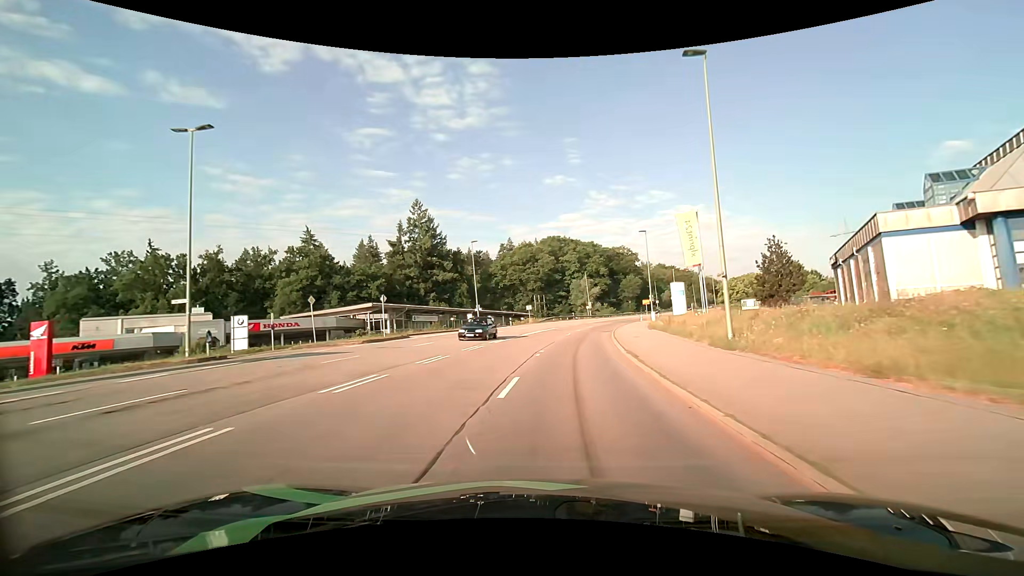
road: secondary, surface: asphalt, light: Day
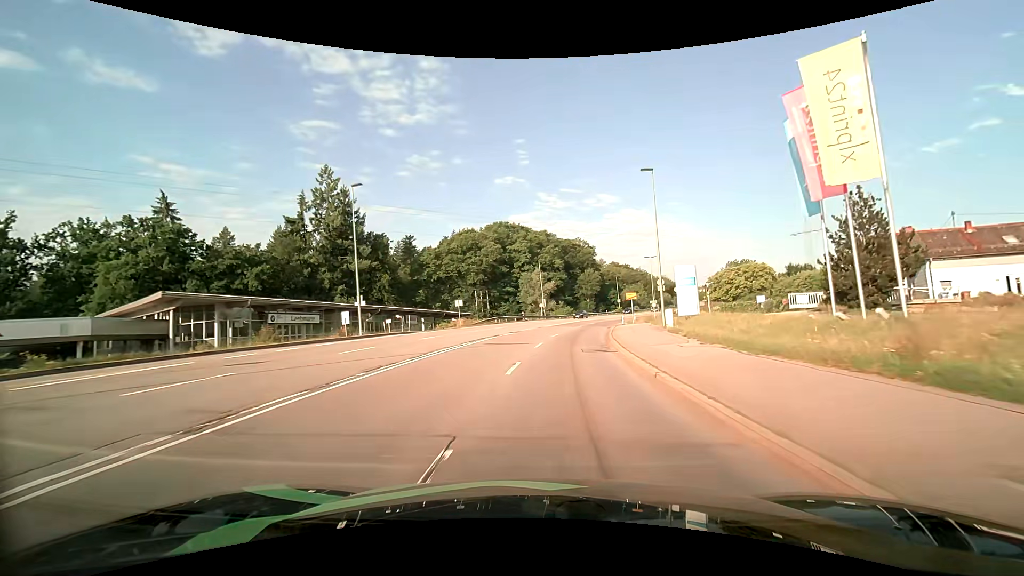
(+1.3, +24.5) m; +6°
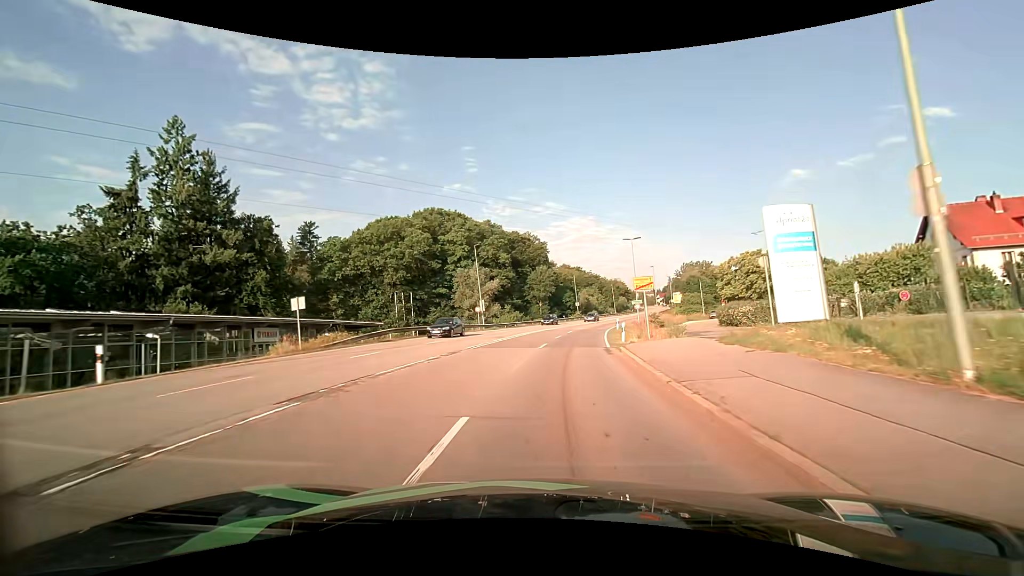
(+1.3, +24.9) m; +6°
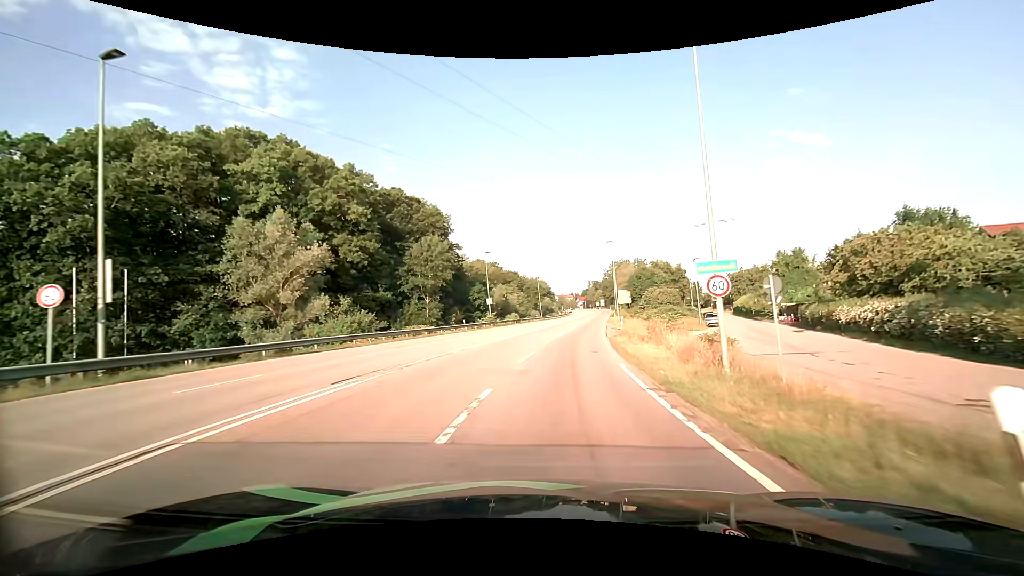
(+3.4, +42.6) m; +10°
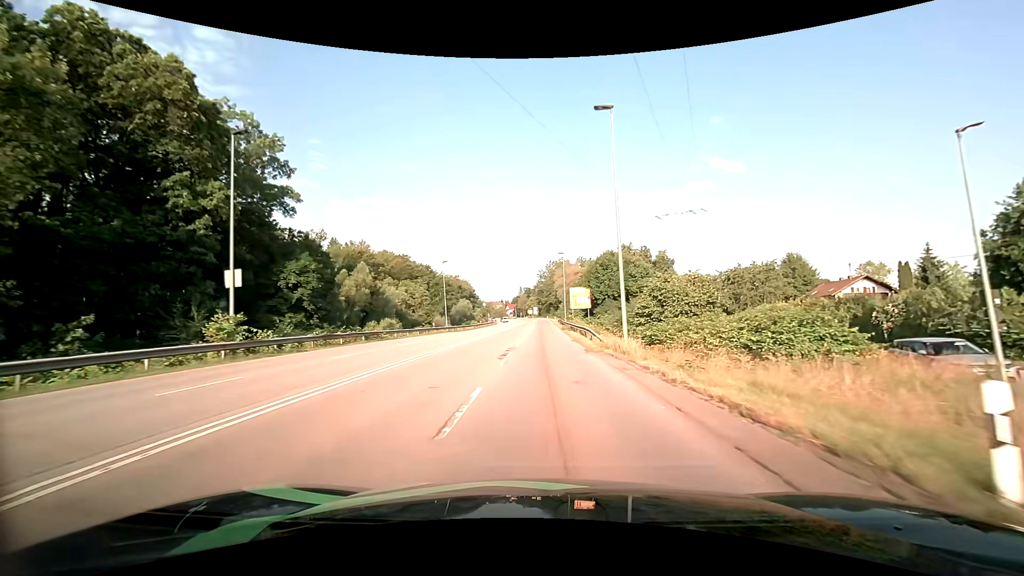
(+3.4, +43.8) m; +8°
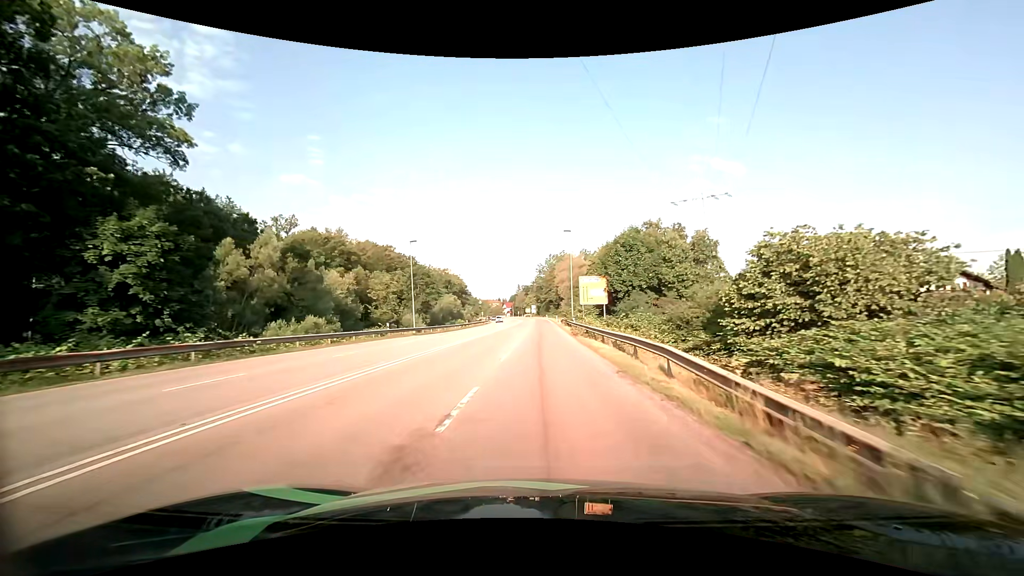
(+0.1, +17.8) m; 0°
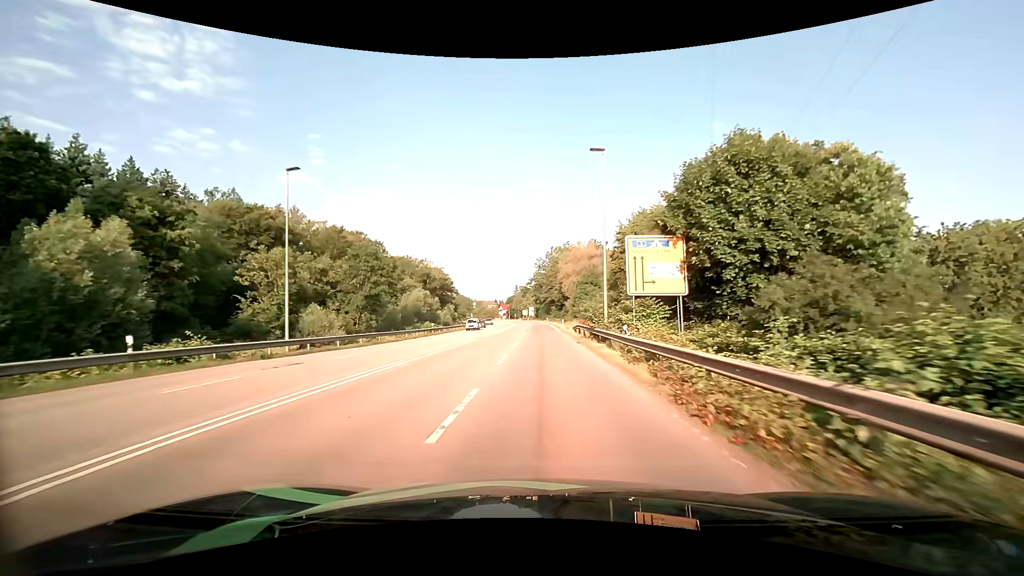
(0.0, +26.9) m; 0°
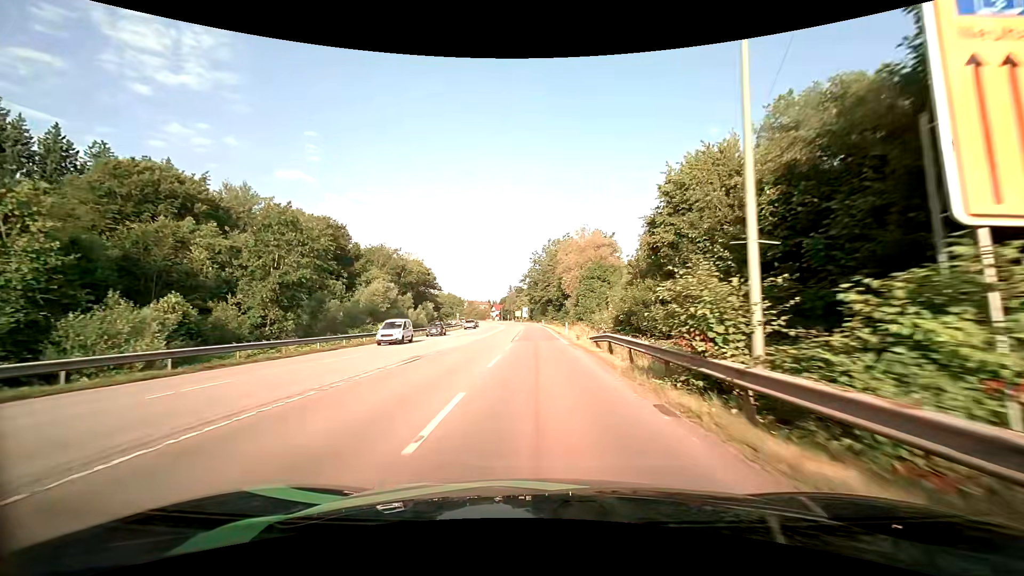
(+0.2, +18.2) m; +1°
(0, +10) (0, +20) (0, +30) (0, +40) (0, +50) (0, +60) (0, +70) (-1, +80) (-1, +90) (-2, +100) m
